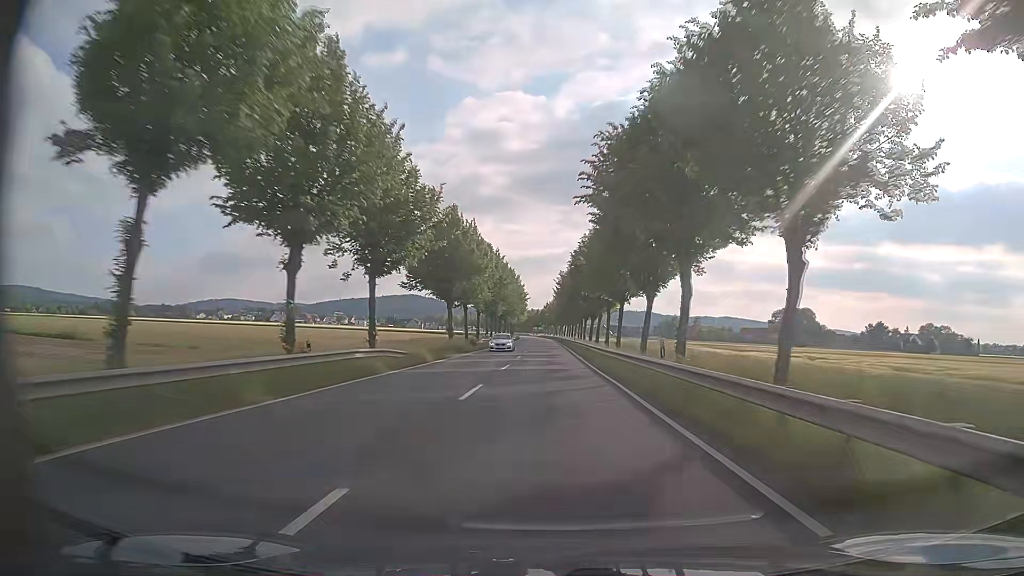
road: primary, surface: asphalt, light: Day
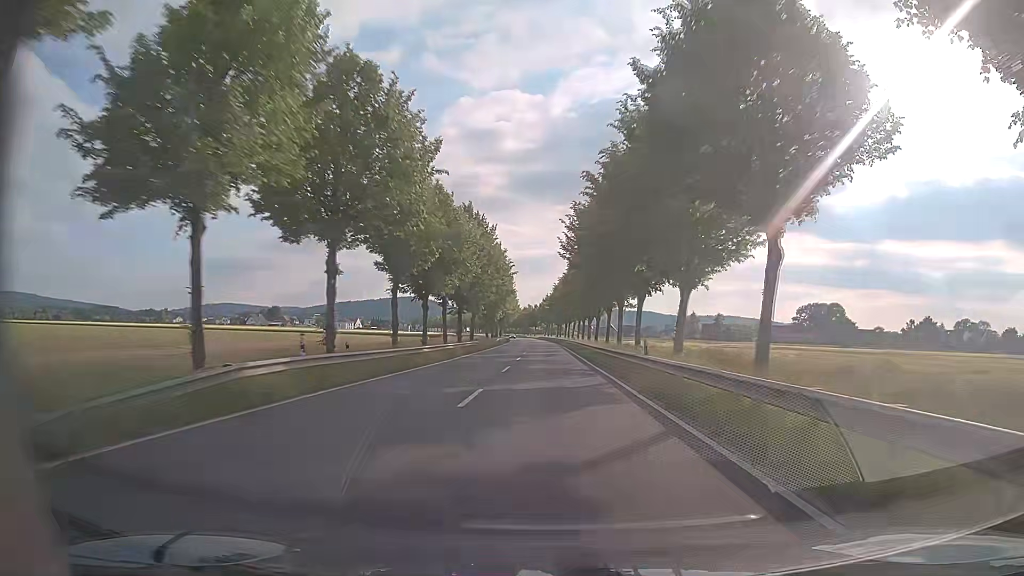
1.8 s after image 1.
(-0.1, +49.1) m; 0°
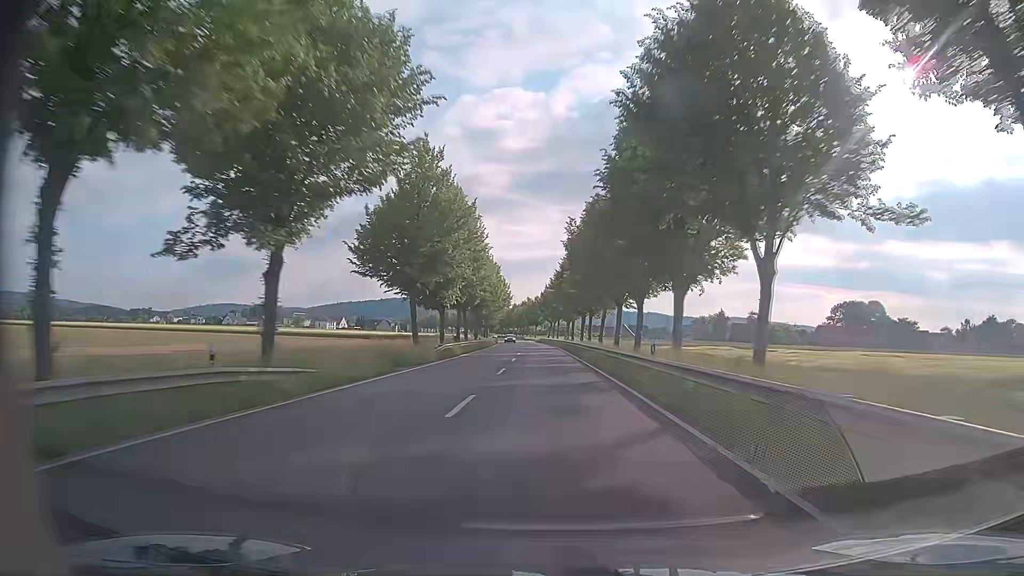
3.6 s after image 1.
(-0.1, +49.2) m; 0°
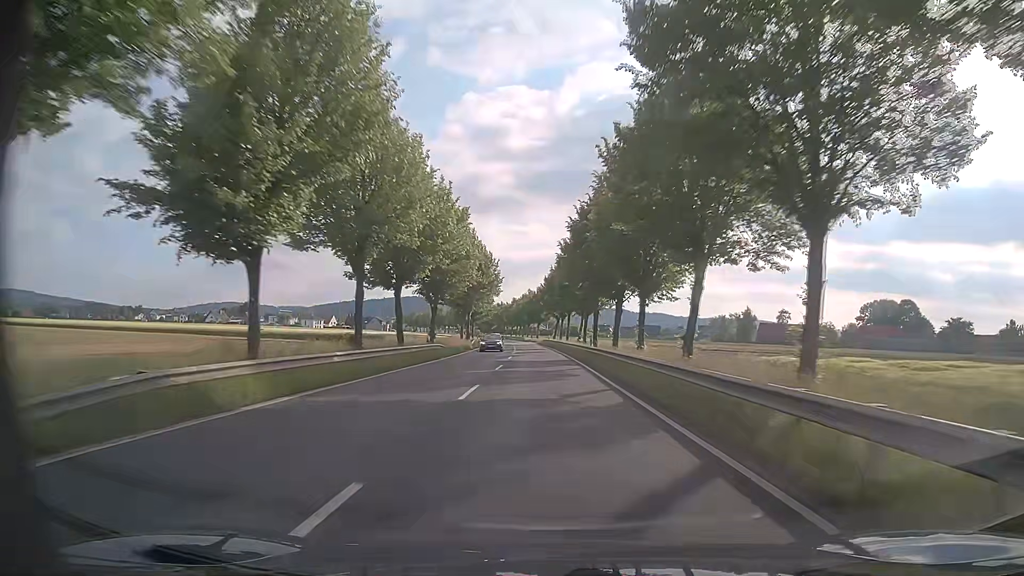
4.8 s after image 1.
(-0.2, +32.9) m; 0°
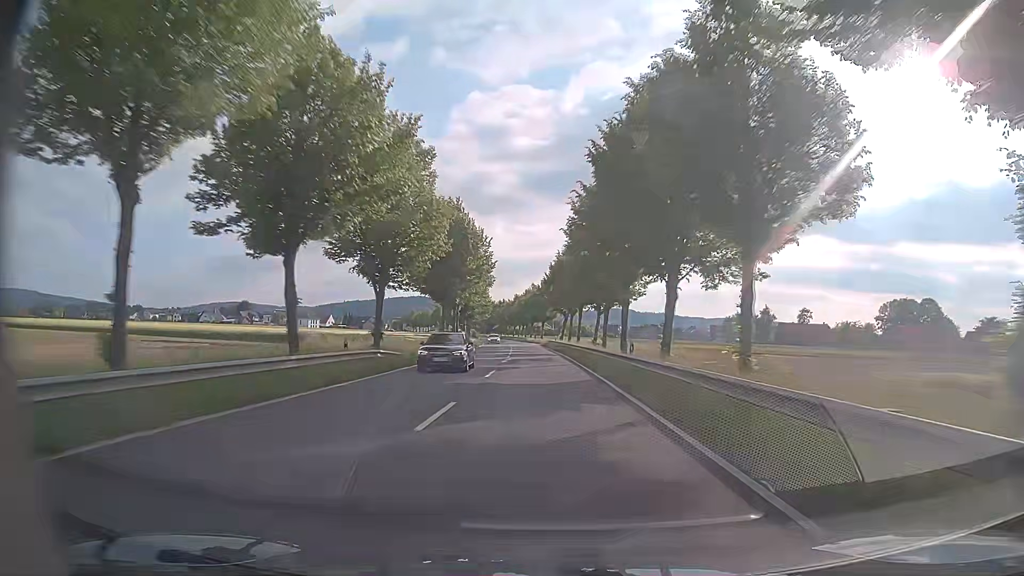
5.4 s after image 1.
(-0.1, +16.5) m; 0°
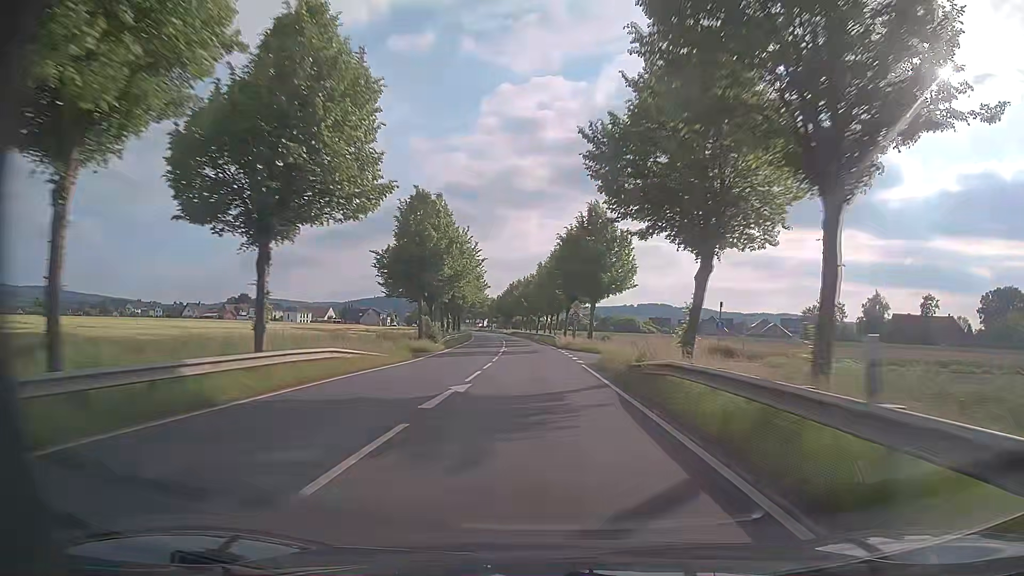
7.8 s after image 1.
(-1.5, +64.2) m; -3°
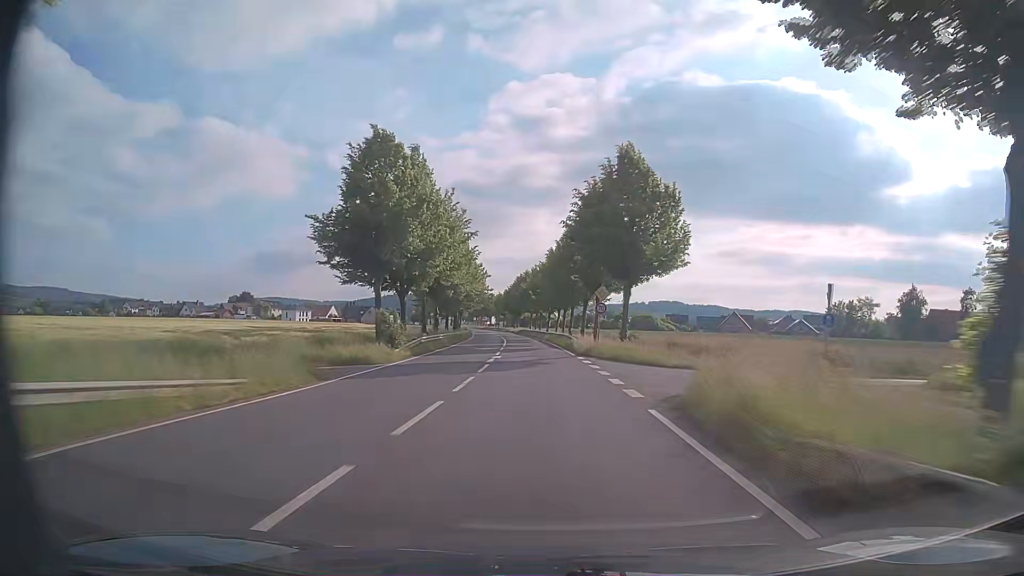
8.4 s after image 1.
(-0.2, +14.7) m; -1°
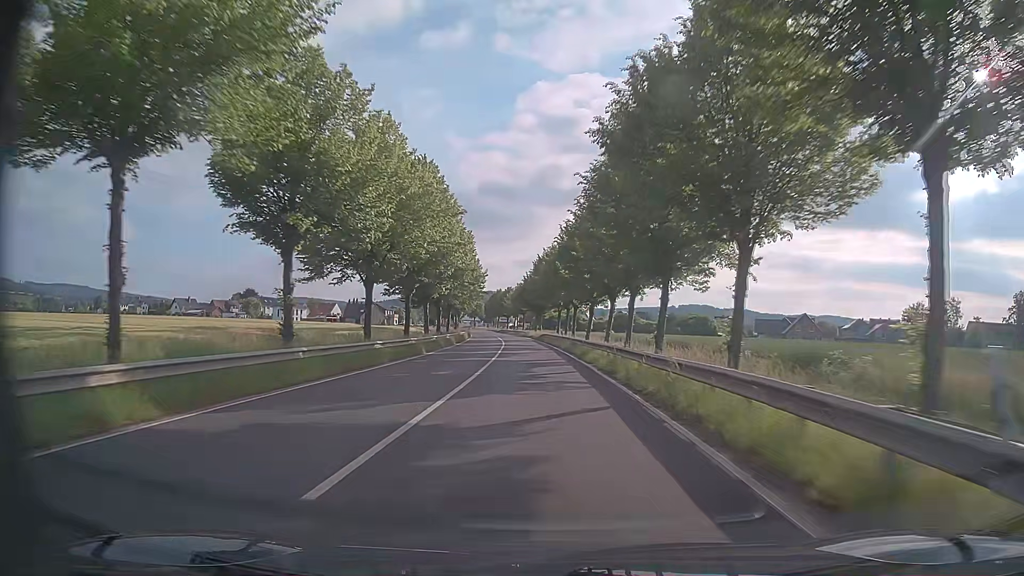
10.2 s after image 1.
(-0.8, +39.5) m; -2°
(0, +10) (0, +20) (0, +30) (-1, +40) (-1, +50) (-2, +60) (-3, +70) (-4, +80) (-5, +90) (-6, +100) m
